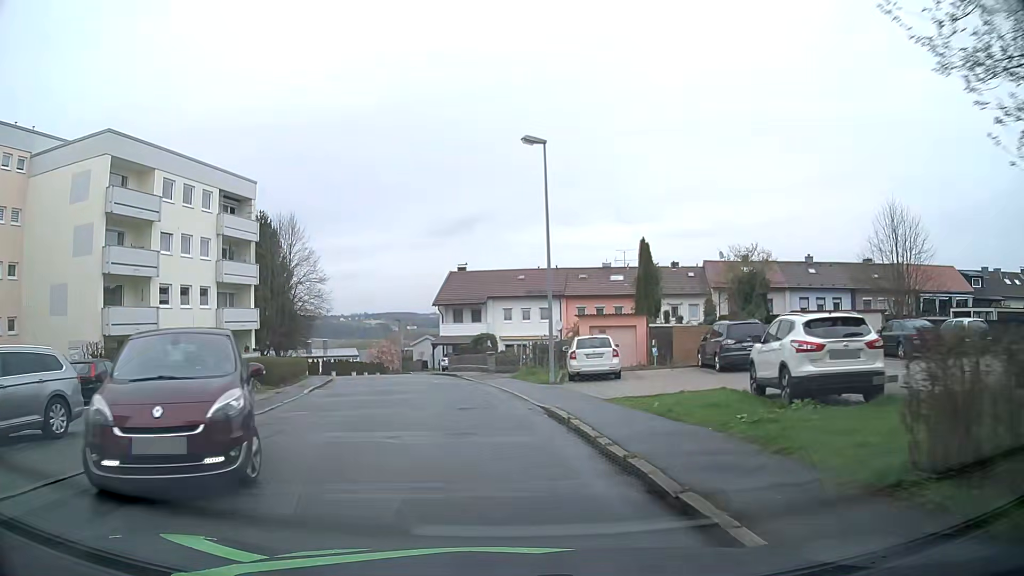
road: residential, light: Day
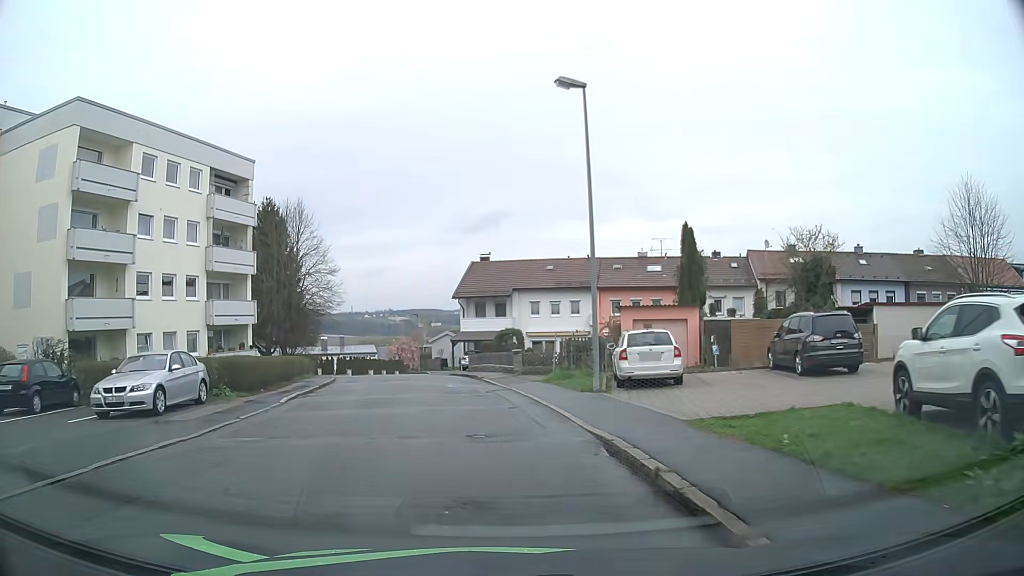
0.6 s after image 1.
(0.0, +4.8) m; -1°
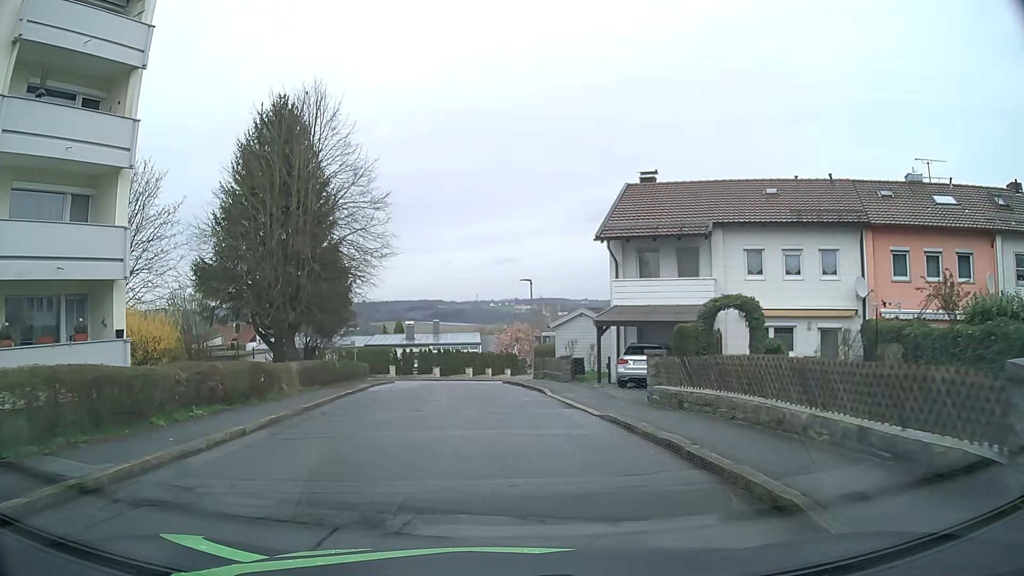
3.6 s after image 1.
(-2.4, +24.0) m; -11°
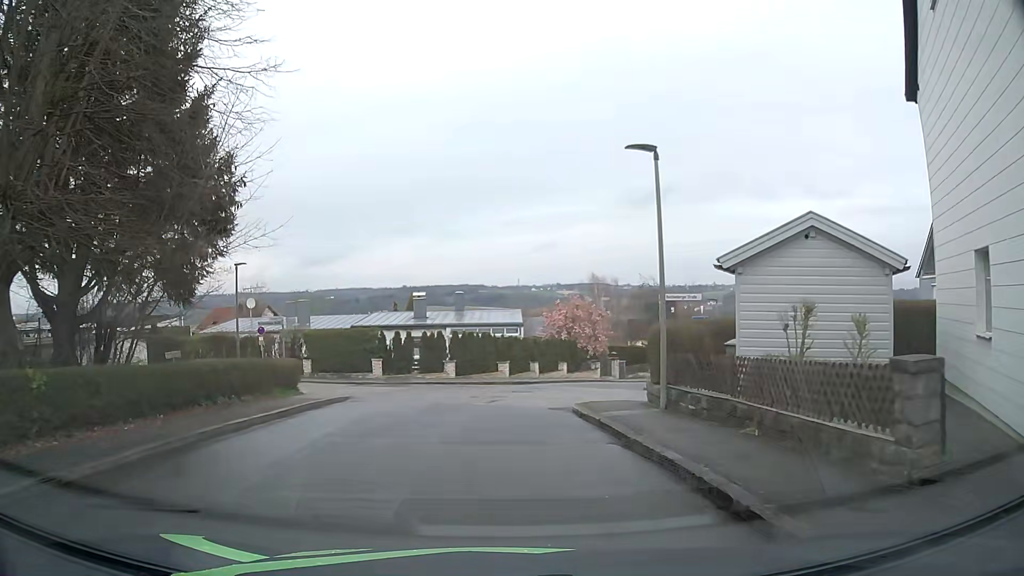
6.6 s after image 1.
(-0.8, +21.0) m; -4°
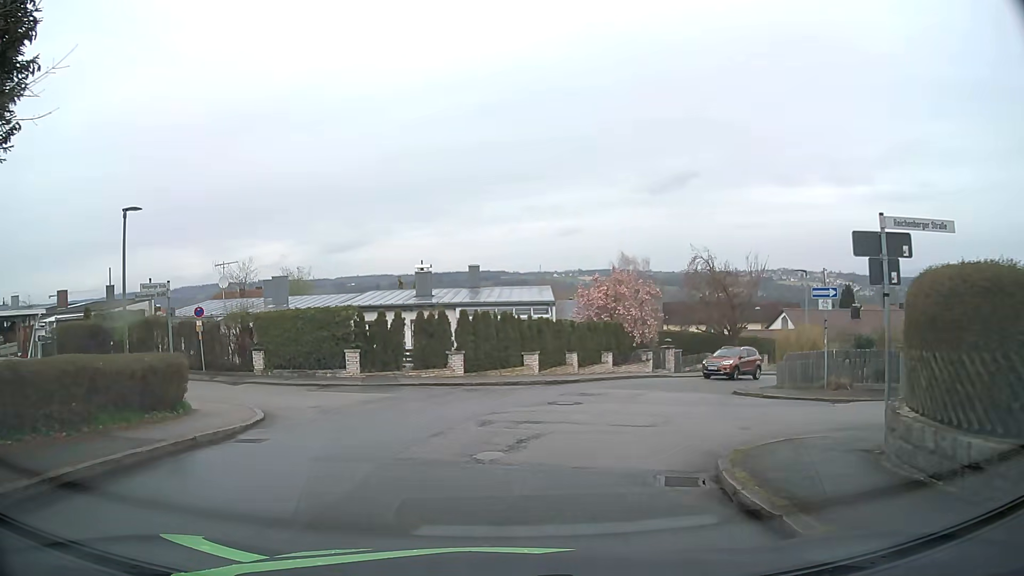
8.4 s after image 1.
(-0.2, +9.6) m; -3°
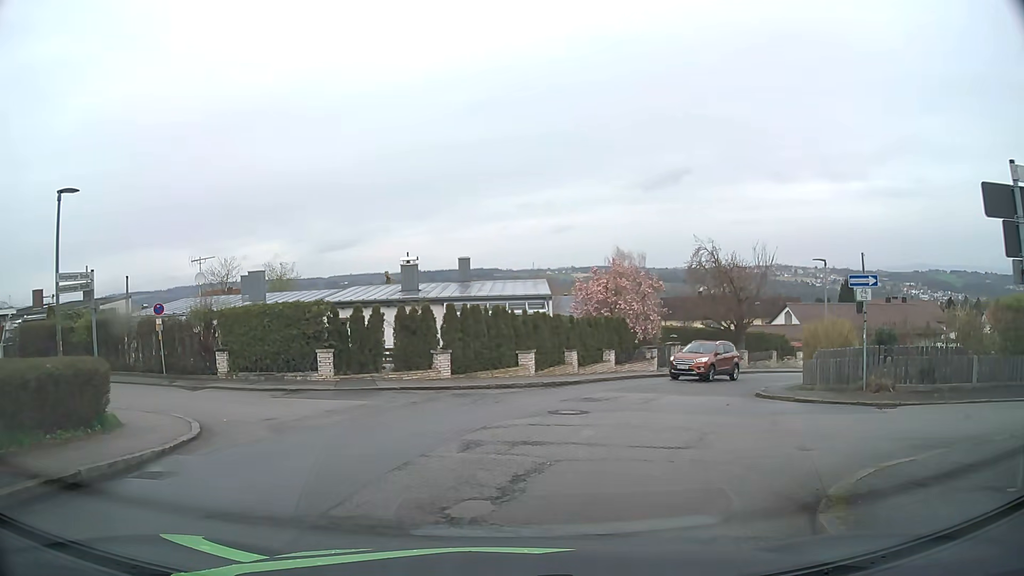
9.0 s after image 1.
(0.0, +2.6) m; 0°
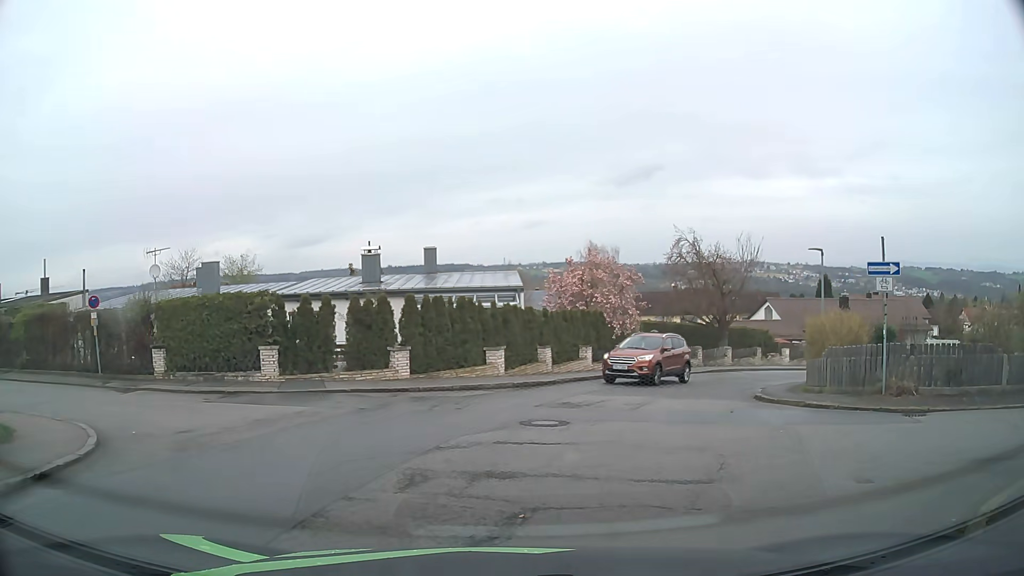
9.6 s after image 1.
(+0.1, +2.3) m; +5°
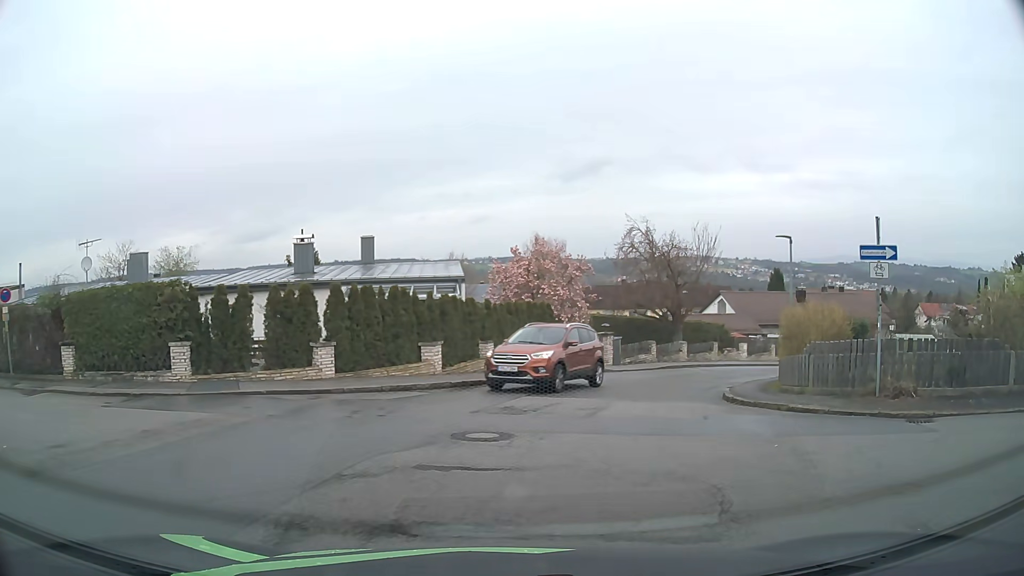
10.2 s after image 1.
(+0.1, +2.0) m; +6°
